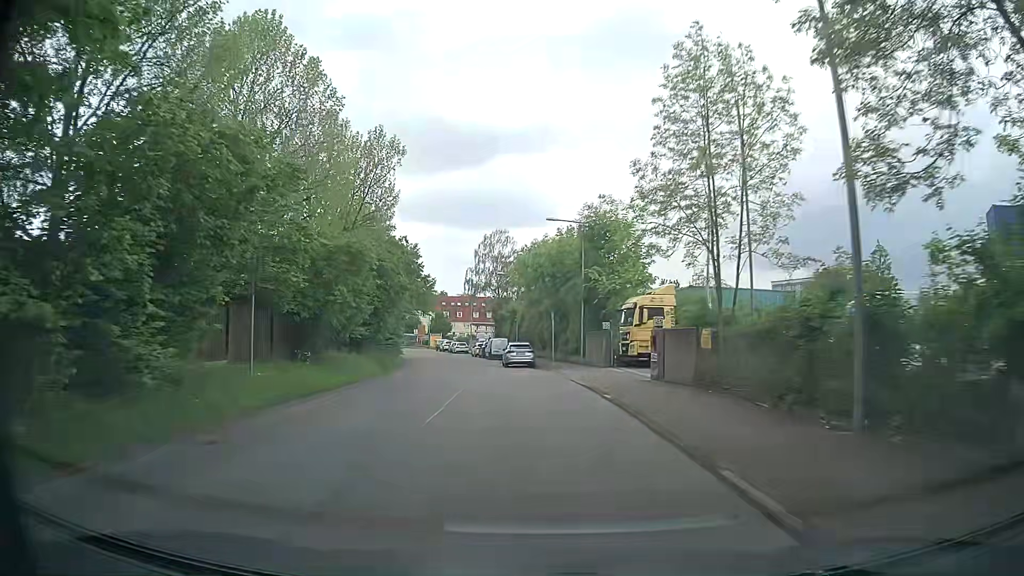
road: tertiary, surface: asphalt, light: Day
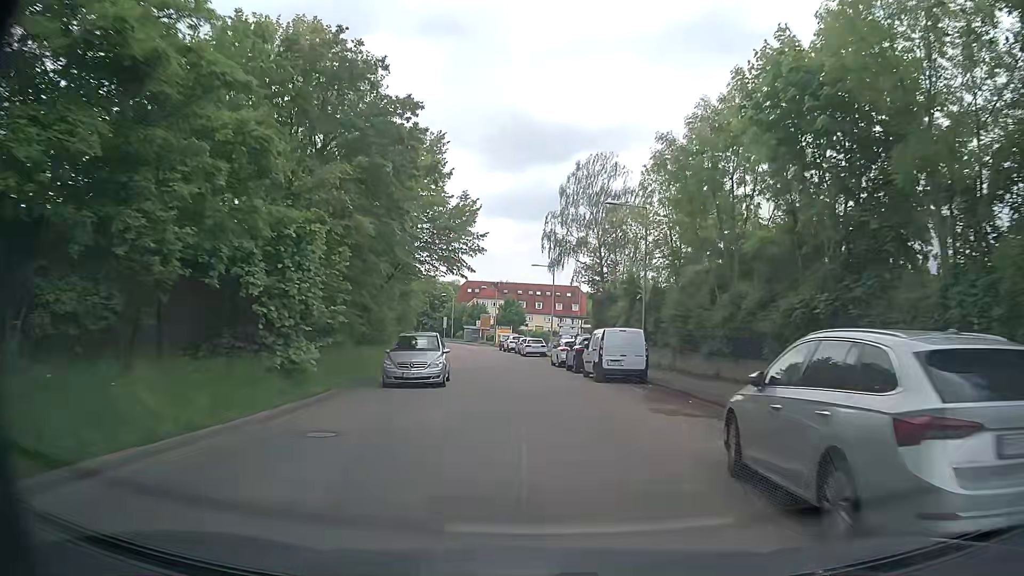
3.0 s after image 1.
(-2.8, +34.7) m; -7°
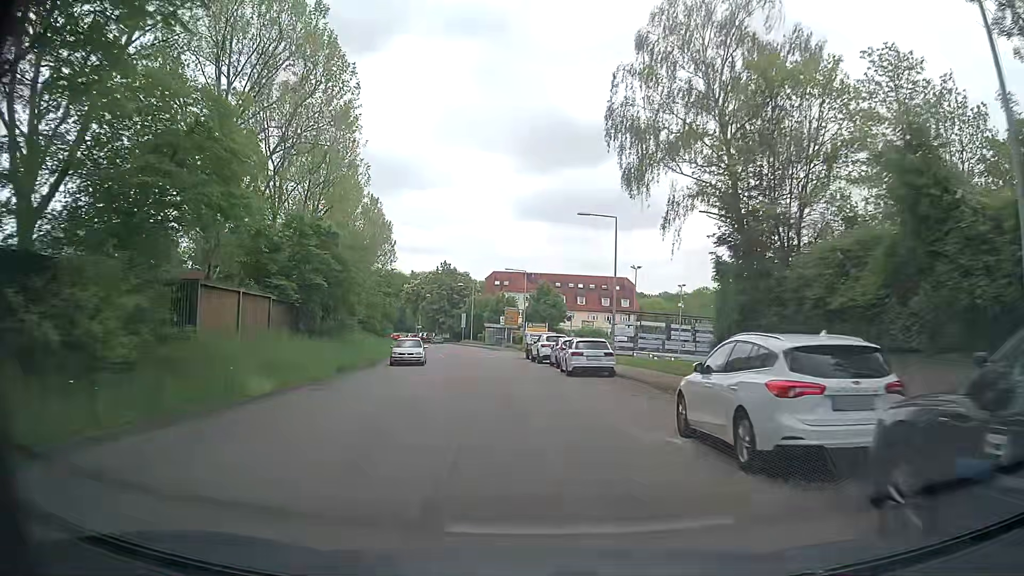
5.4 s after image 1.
(-0.1, +27.4) m; -3°
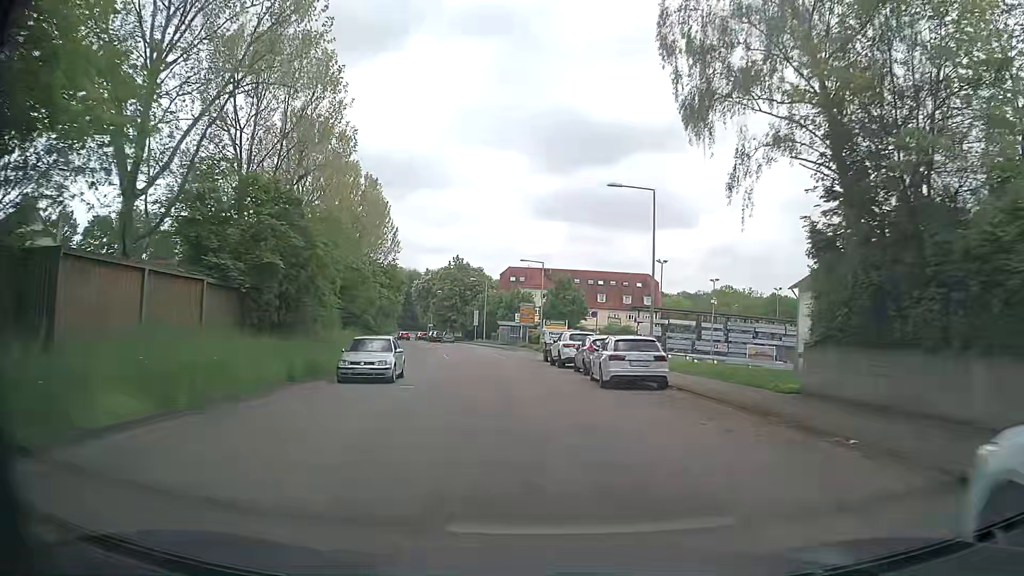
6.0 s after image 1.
(-0.1, +7.0) m; -1°
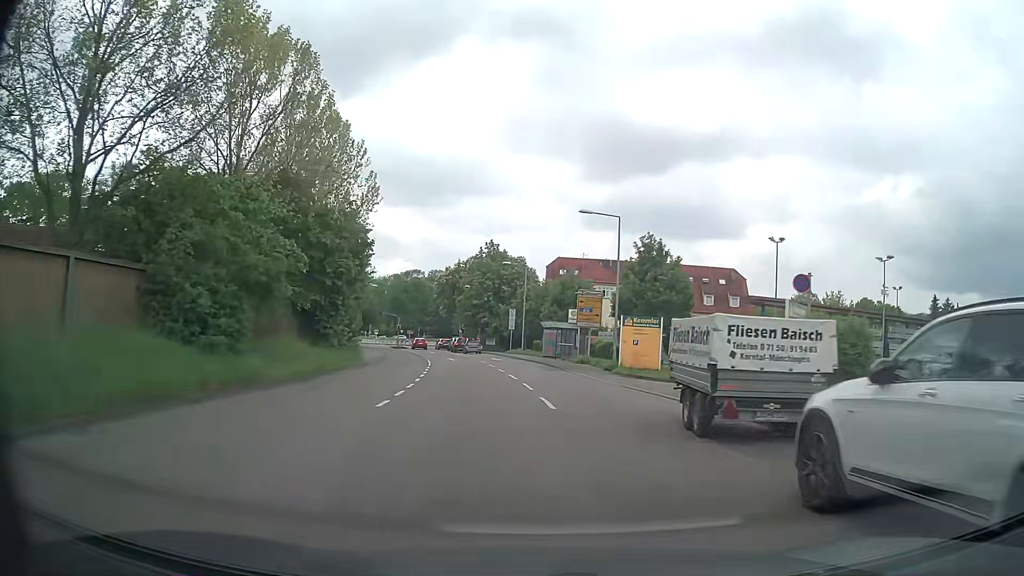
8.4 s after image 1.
(-1.0, +27.0) m; -4°
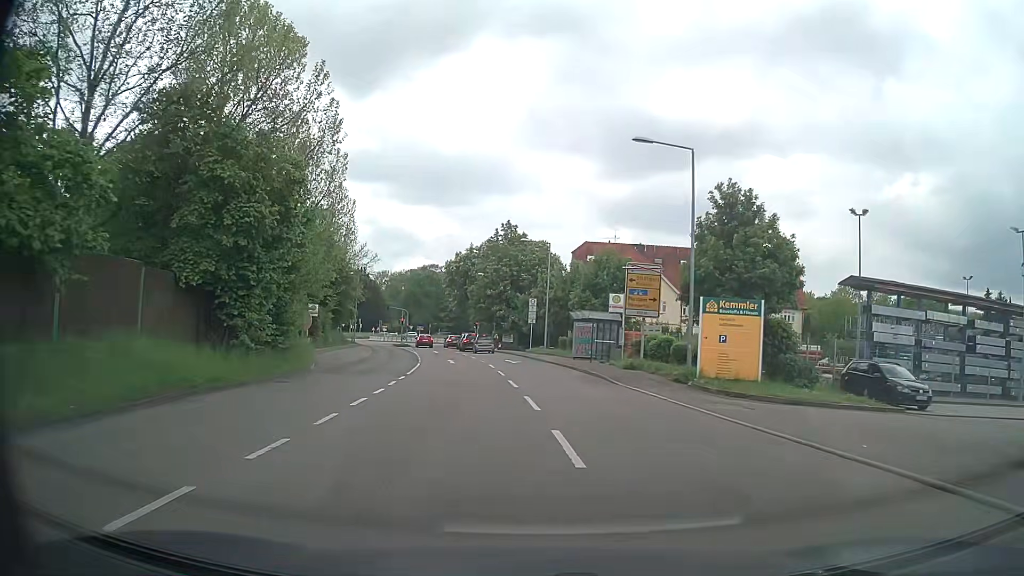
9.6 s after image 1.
(-0.2, +12.6) m; -2°
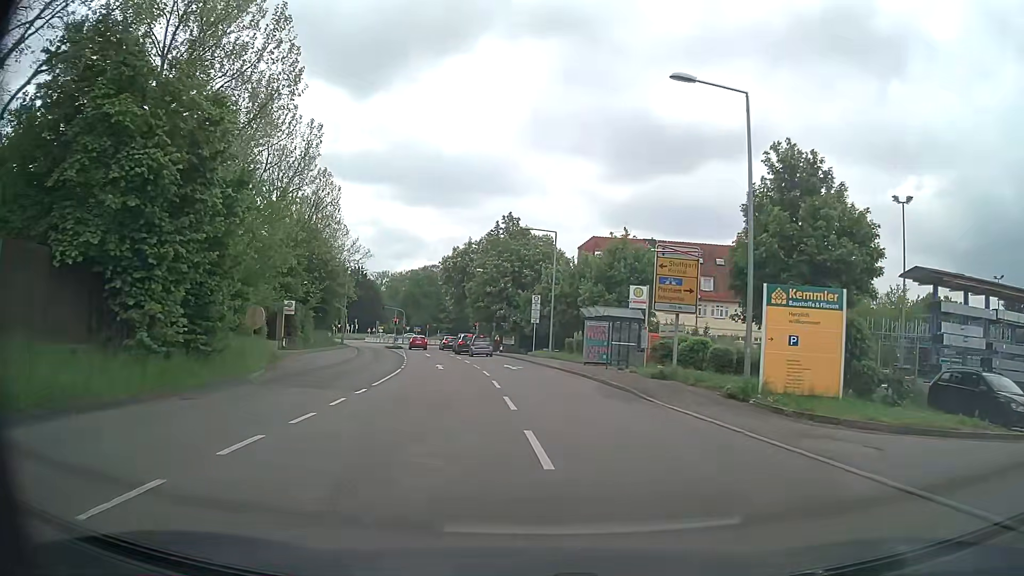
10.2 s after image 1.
(0.0, +6.0) m; 0°
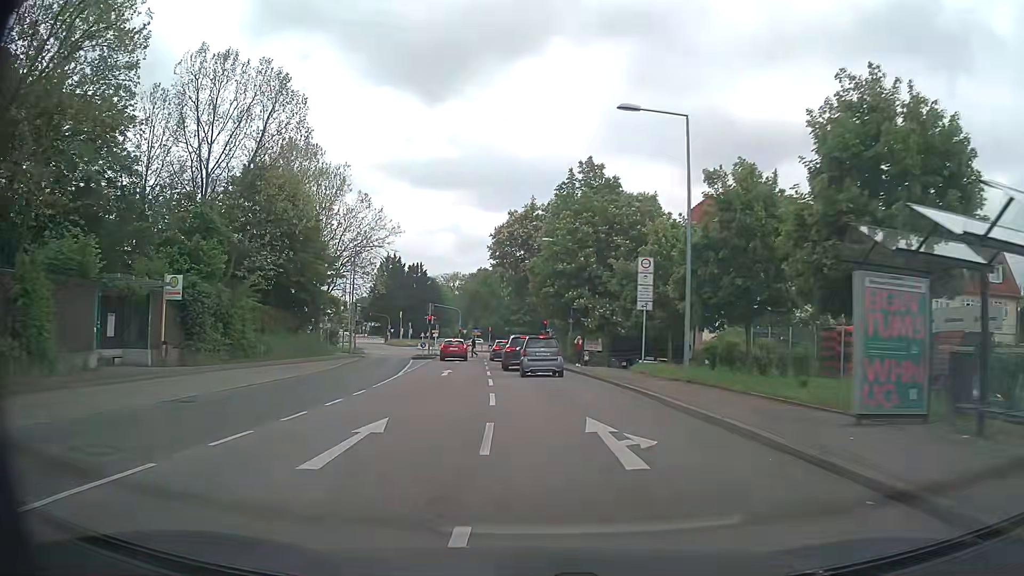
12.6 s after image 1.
(-0.8, +24.0) m; -7°
